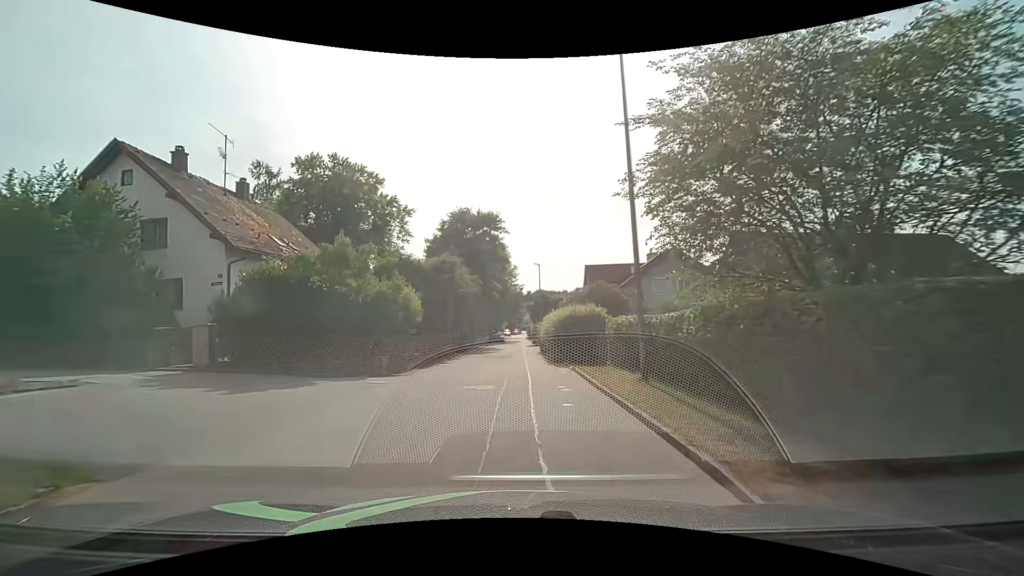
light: Day
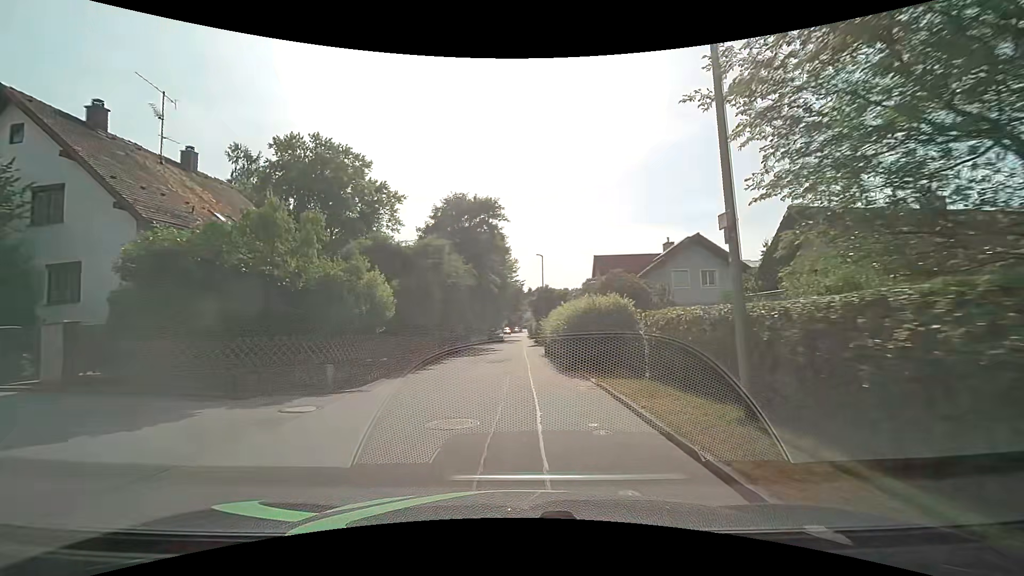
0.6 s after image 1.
(0.0, +5.0) m; 0°
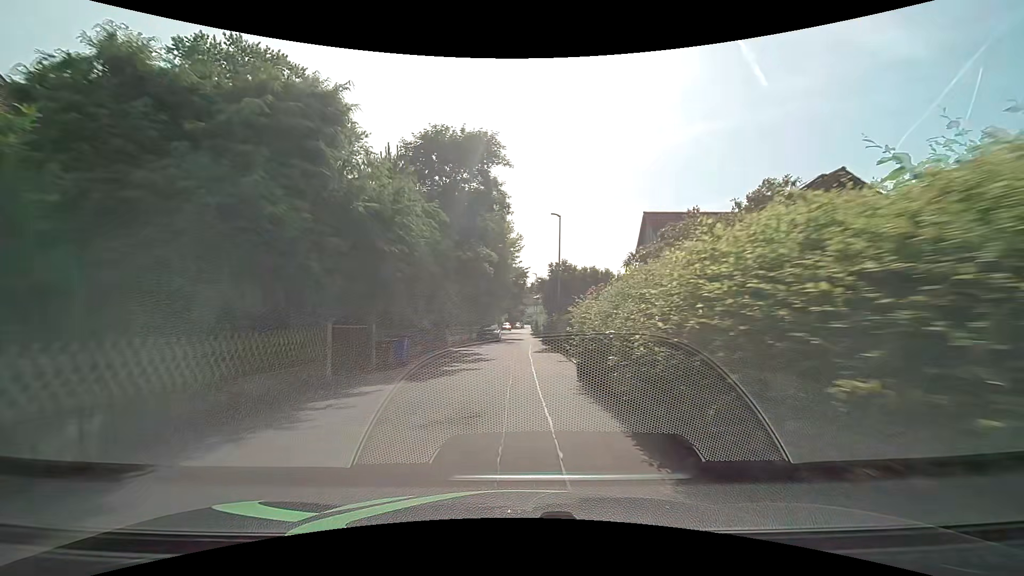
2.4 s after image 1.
(0.0, +15.1) m; 0°
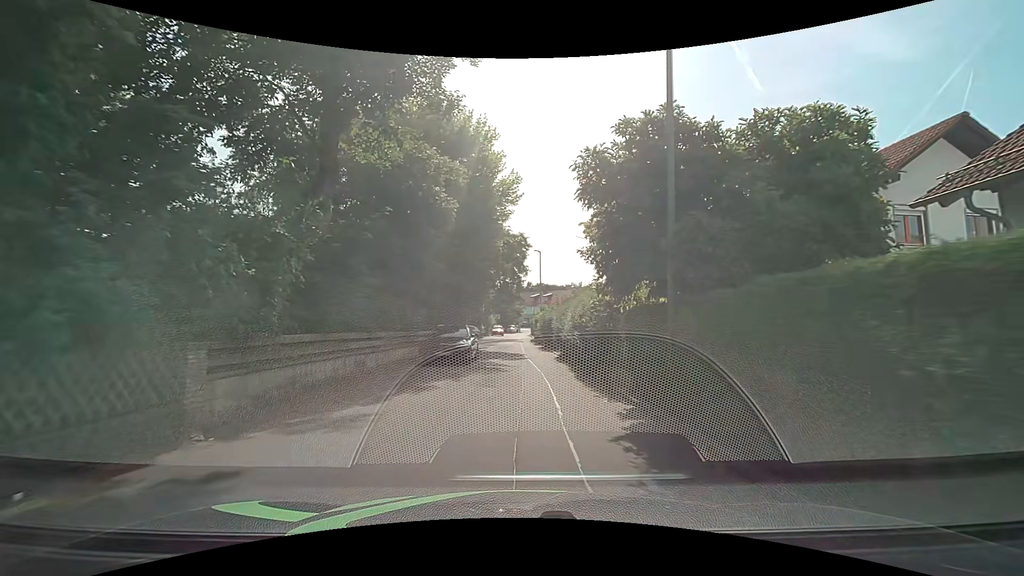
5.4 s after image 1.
(0.0, +22.2) m; +1°
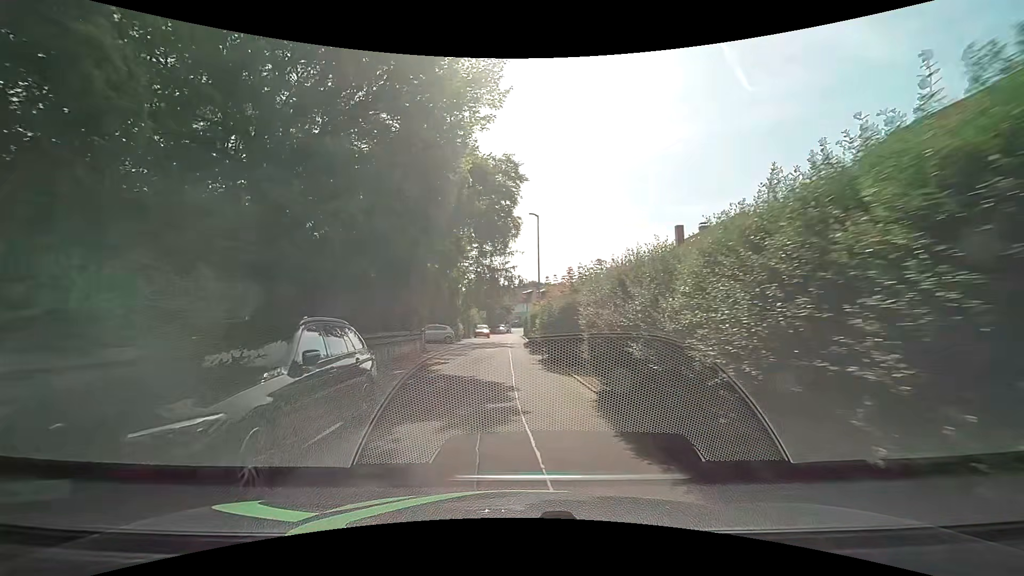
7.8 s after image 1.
(+0.2, +14.2) m; -1°
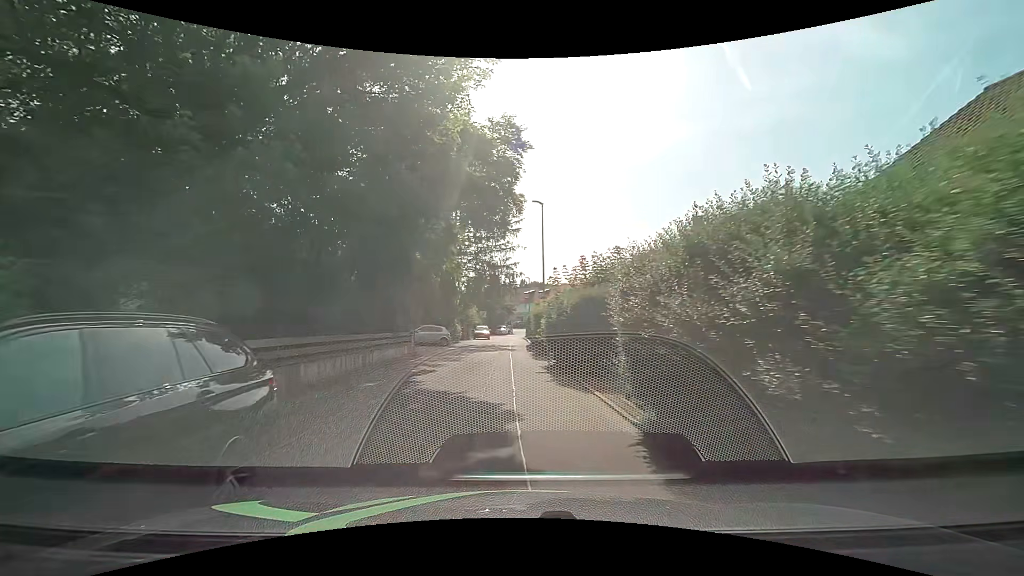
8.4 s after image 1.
(+0.1, +3.2) m; +1°
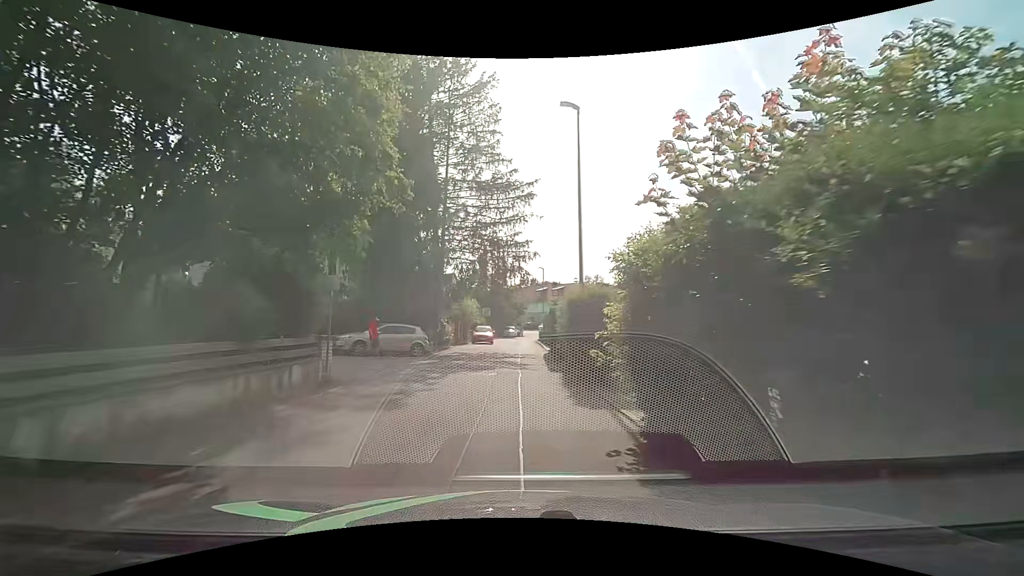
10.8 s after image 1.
(0.0, +12.1) m; -1°
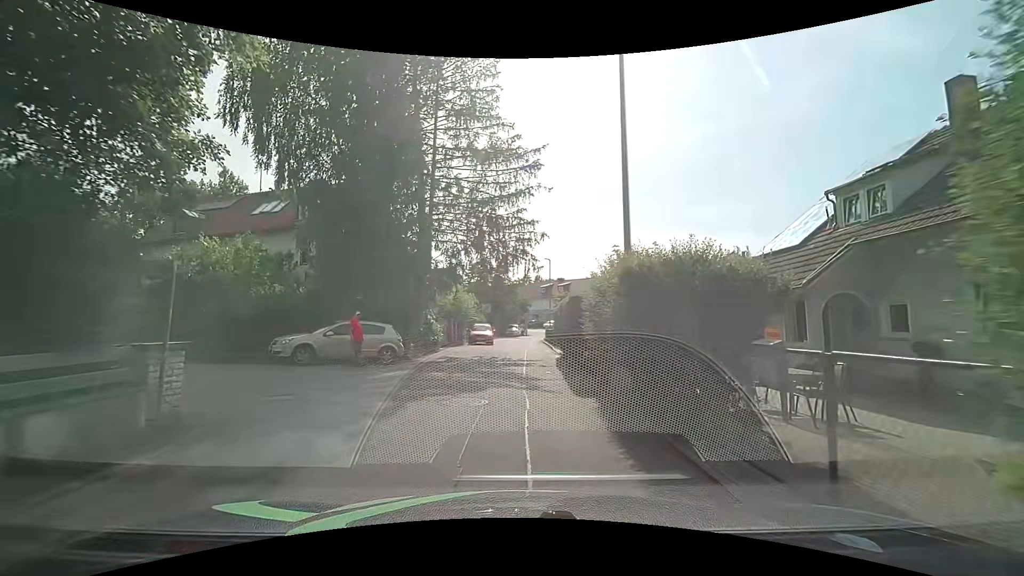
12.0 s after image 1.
(0.0, +5.8) m; -2°
